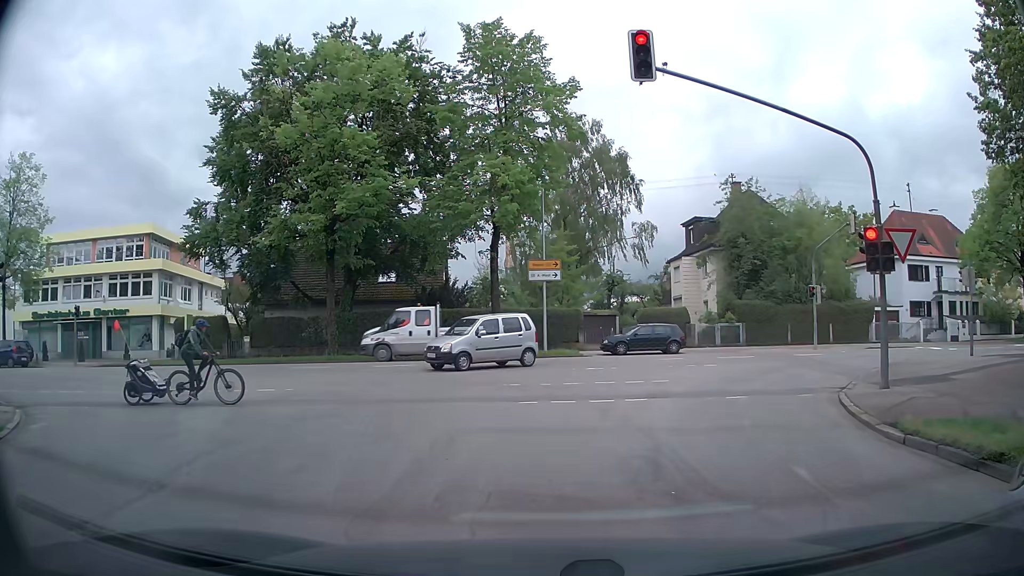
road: residential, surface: asphalt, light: Day
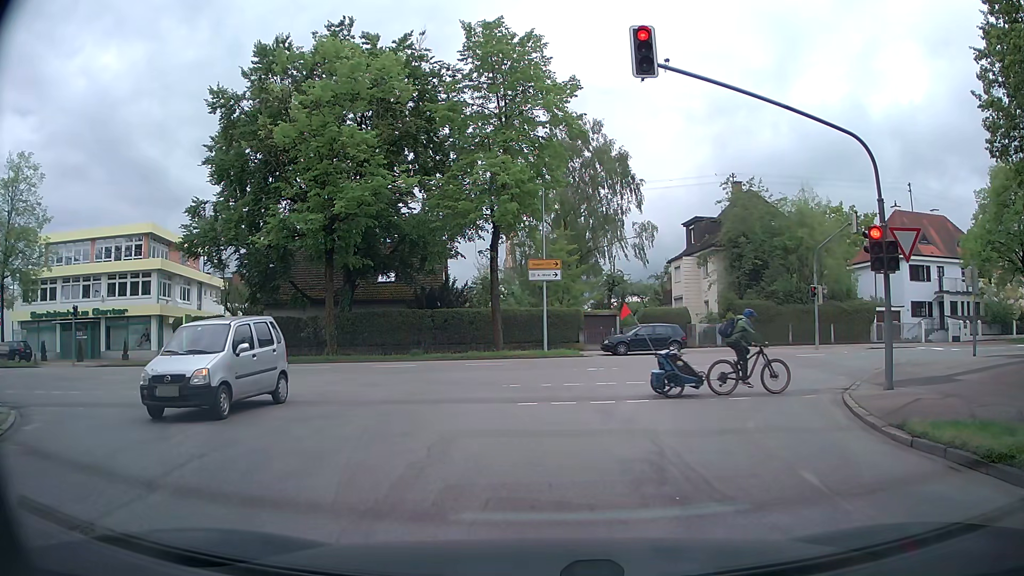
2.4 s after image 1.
(0.0, +0.3) m; 0°
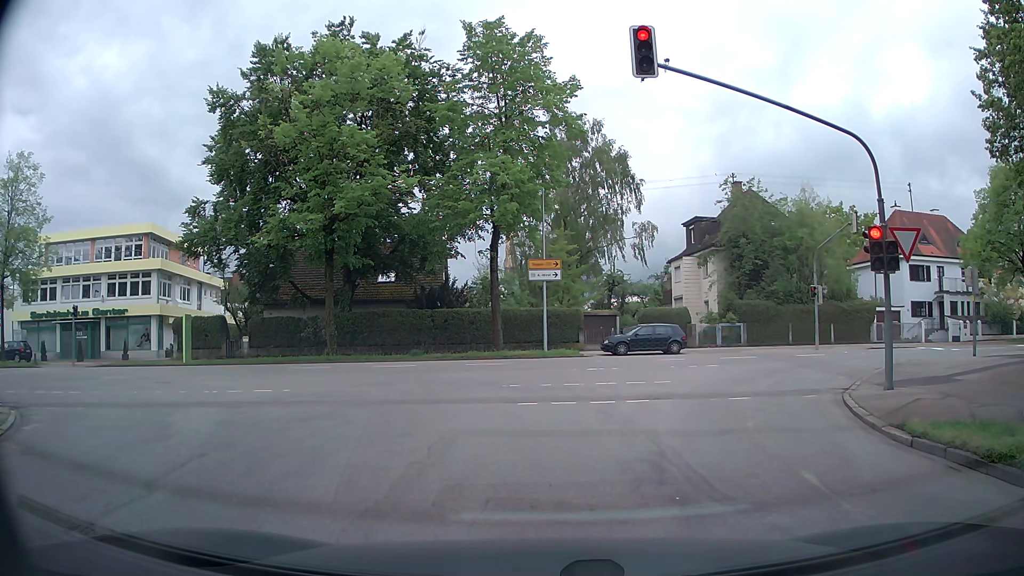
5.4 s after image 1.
(0.0, 0.0) m; 0°
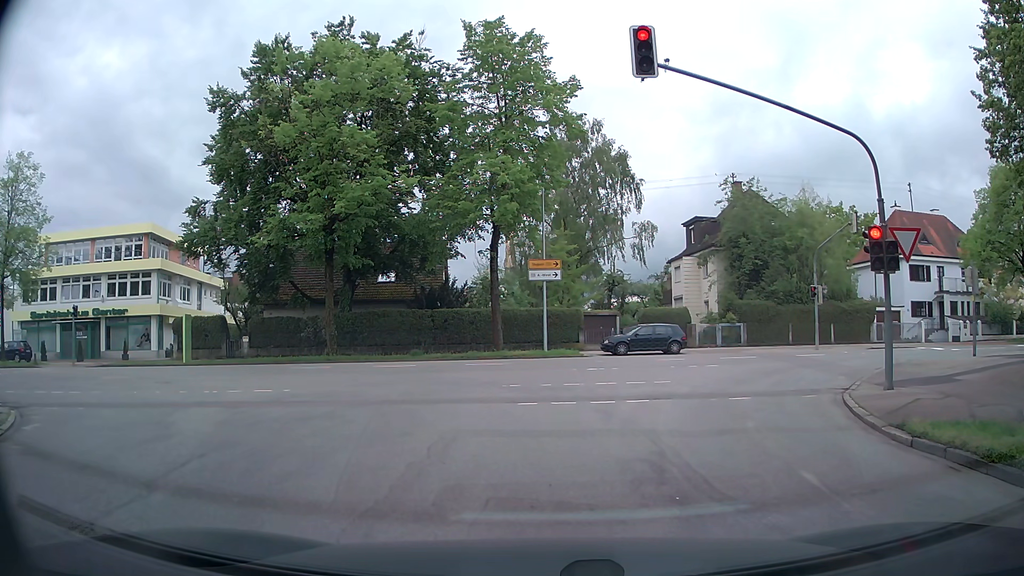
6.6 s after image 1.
(0.0, 0.0) m; 0°
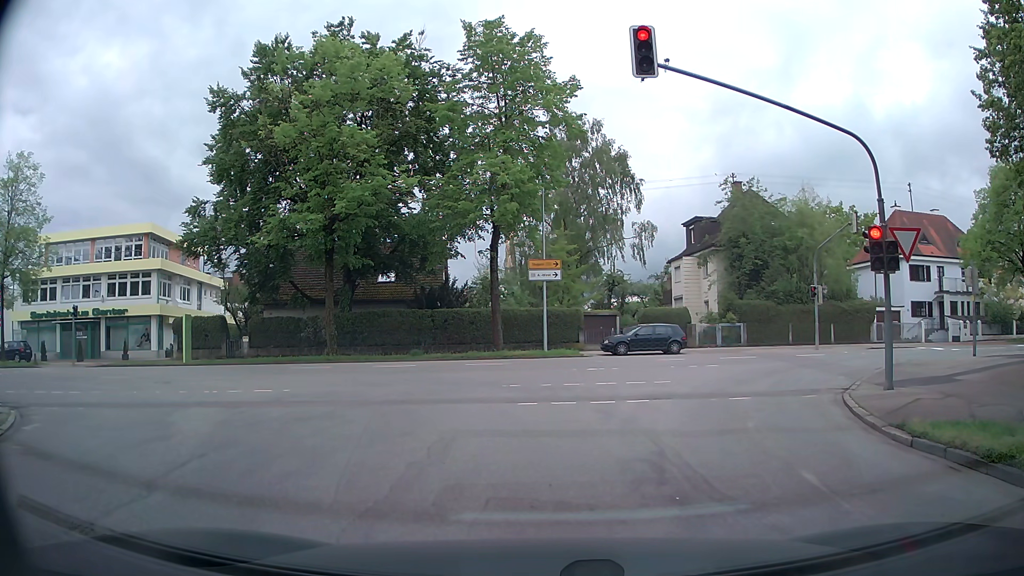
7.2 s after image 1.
(0.0, 0.0) m; 0°
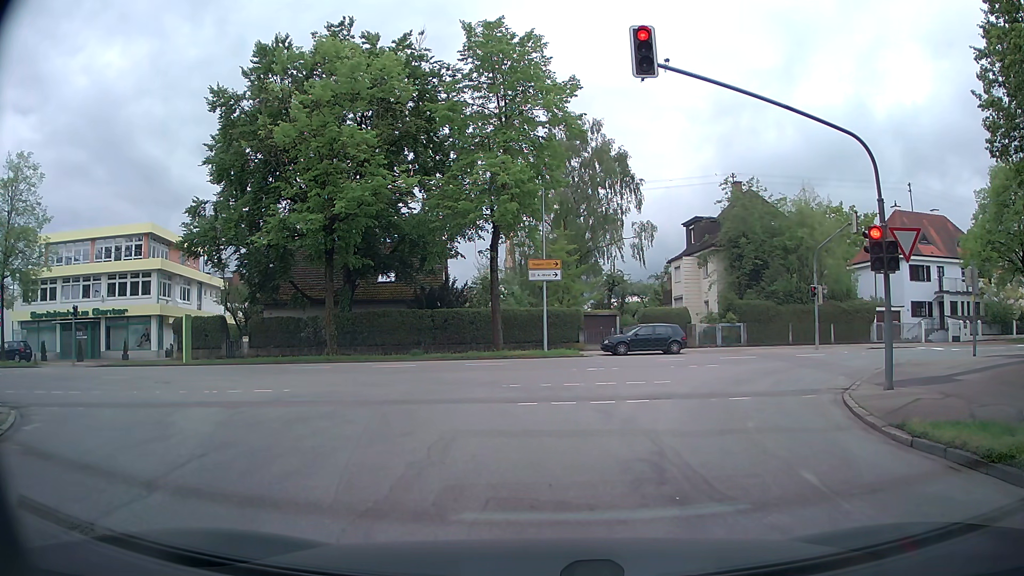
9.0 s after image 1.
(0.0, 0.0) m; 0°
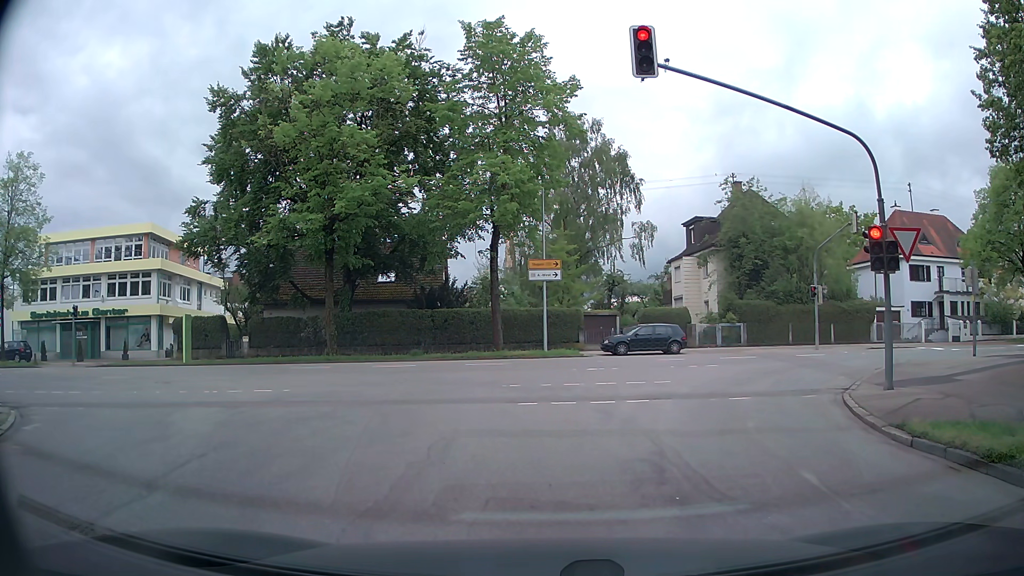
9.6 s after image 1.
(0.0, 0.0) m; 0°
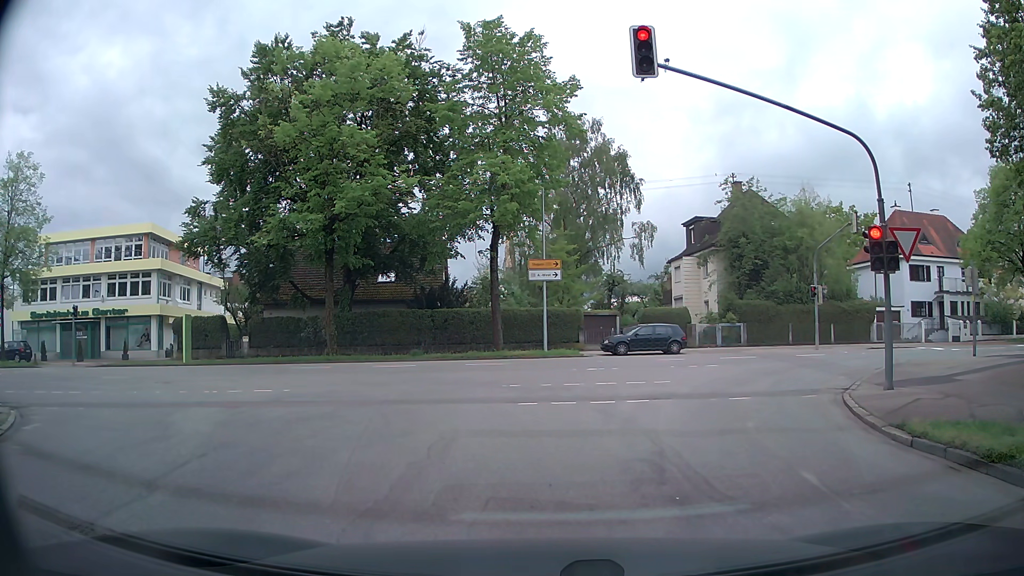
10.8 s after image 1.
(0.0, 0.0) m; 0°
